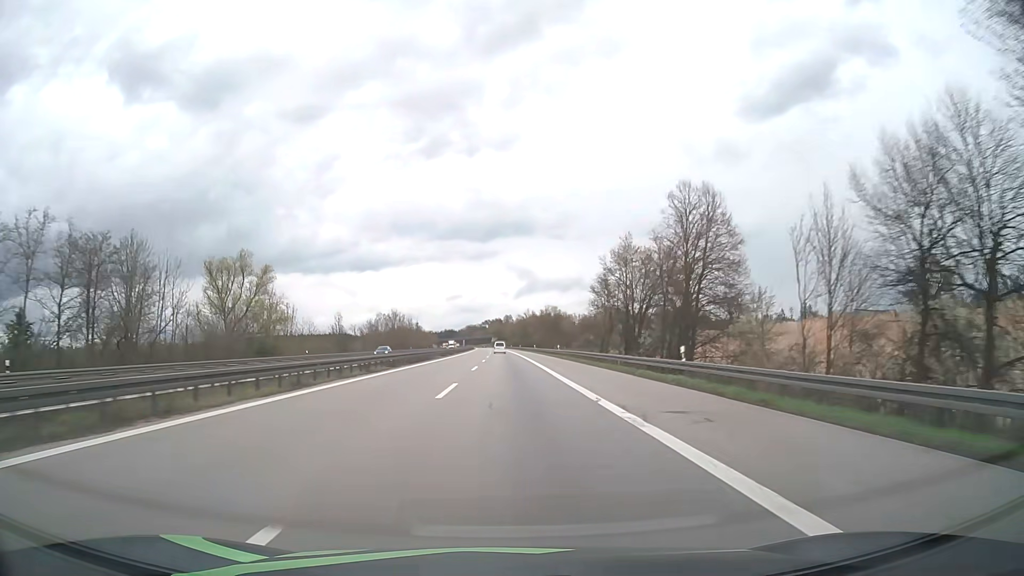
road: motorway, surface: asphalt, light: Day
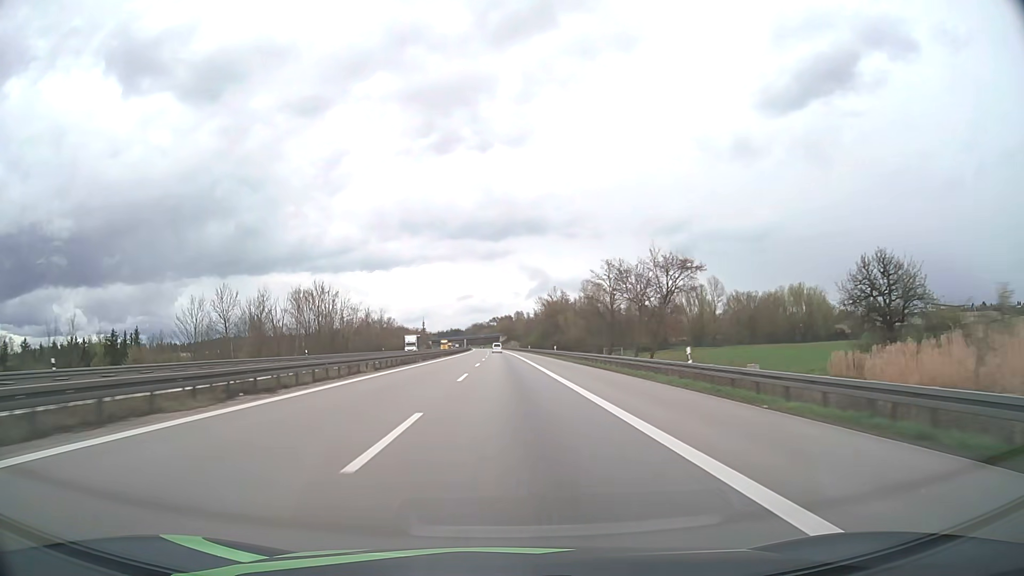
(-0.8, +100.7) m; -1°
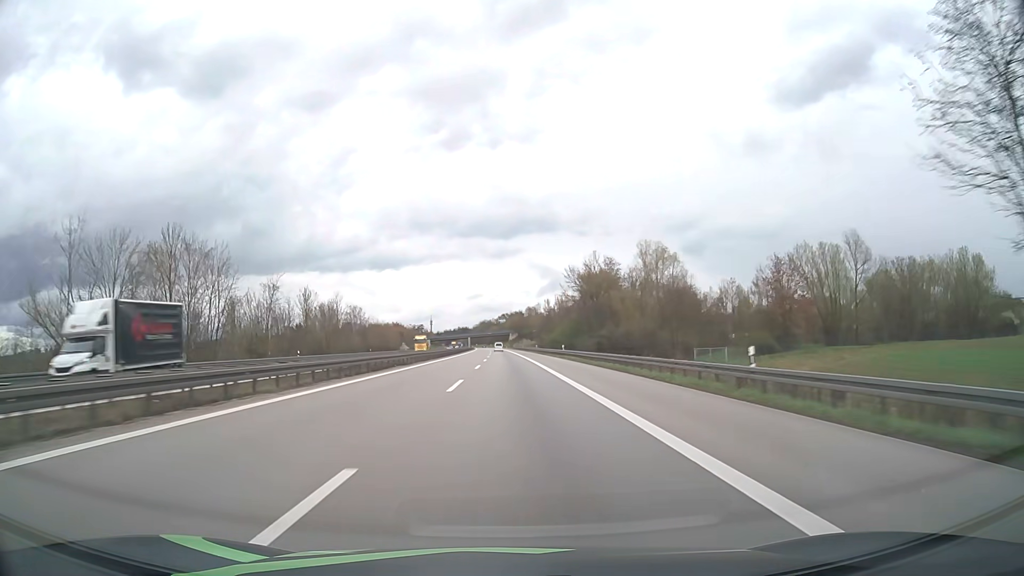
(-0.5, +60.6) m; -1°
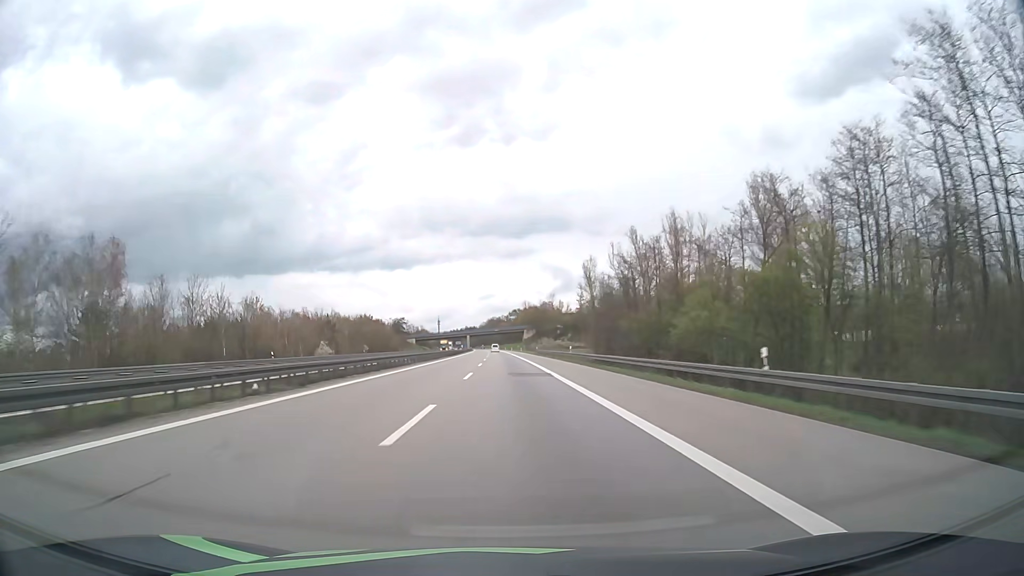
(-1.1, +101.3) m; -1°
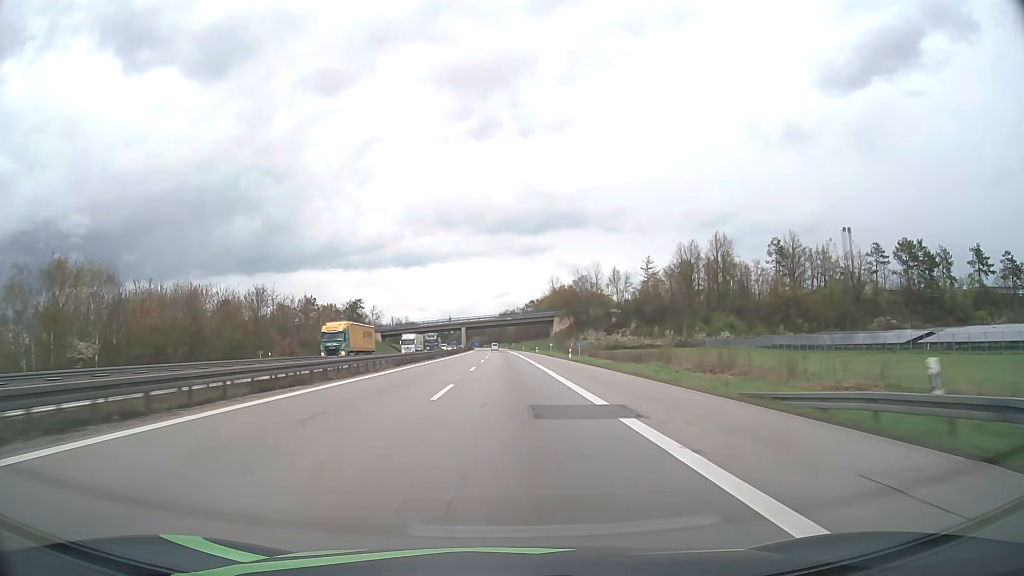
(-0.9, +101.7) m; -1°
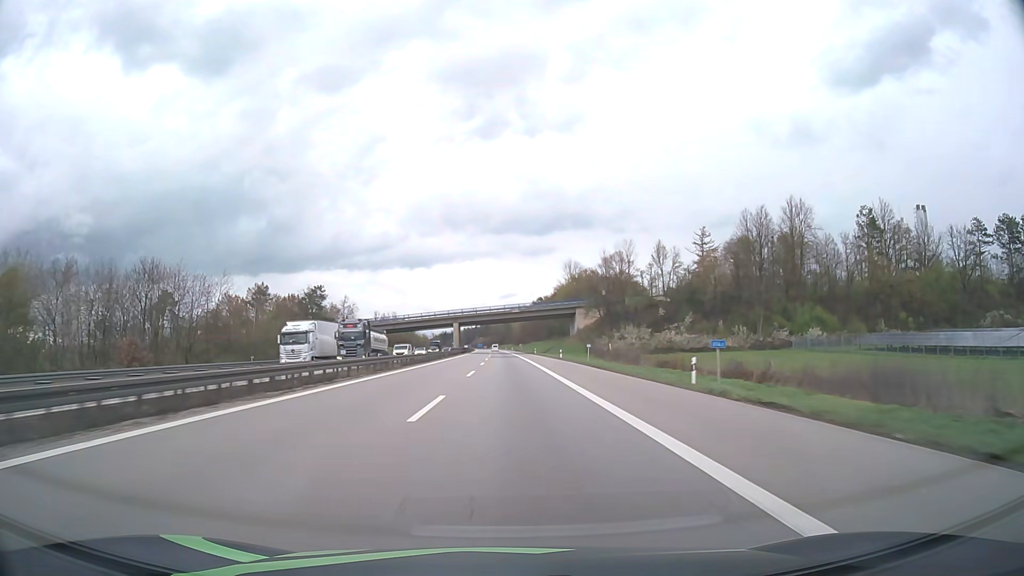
(-0.2, +40.8) m; 0°
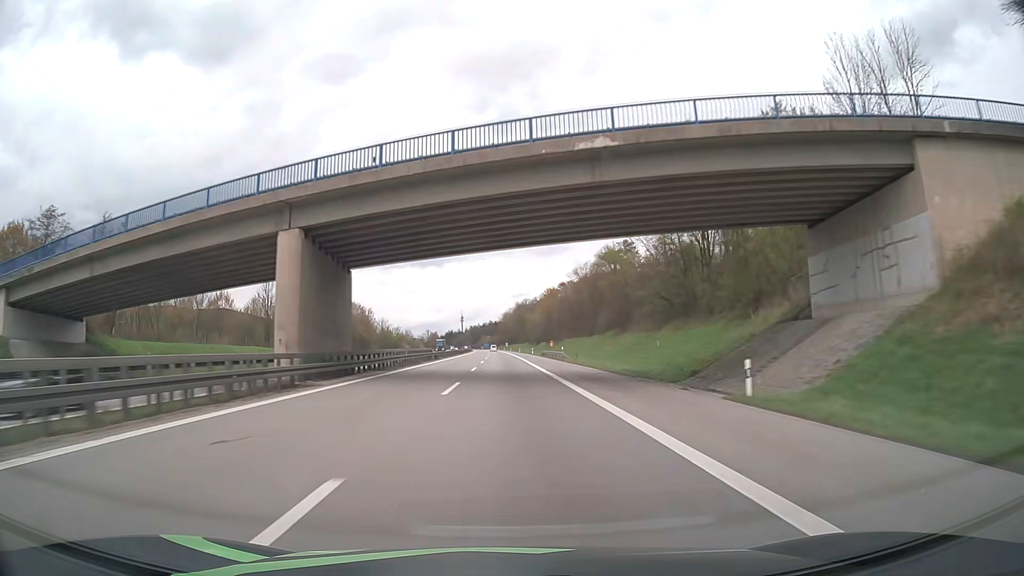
(-0.9, +102.2) m; -1°
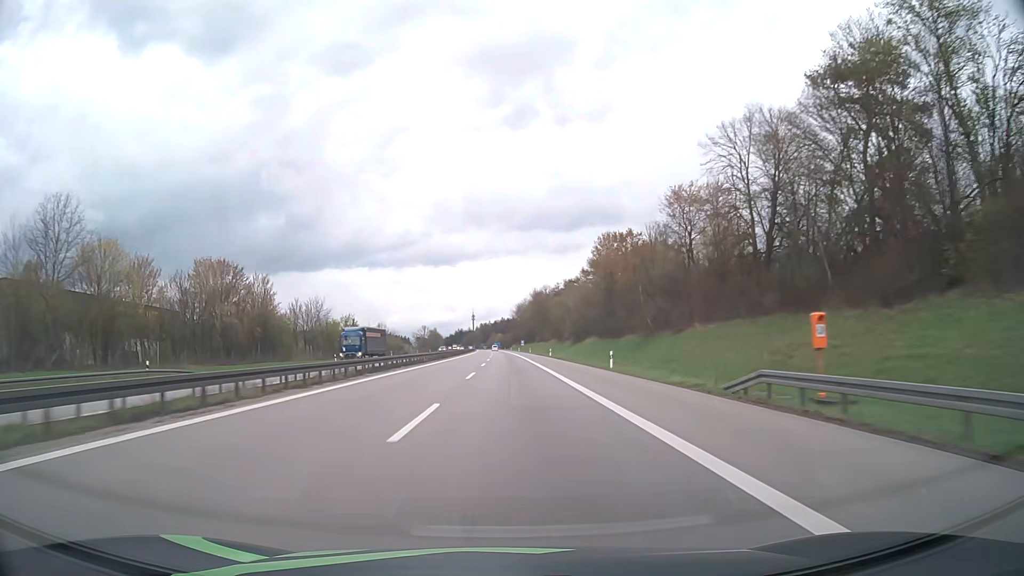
(-0.7, +82.0) m; -1°
(0, +10) (0, +20) (0, +30) (0, +40) (0, +50) (0, +60) (0, +70) (-1, +80) (-1, +90) (-1, +100) m
